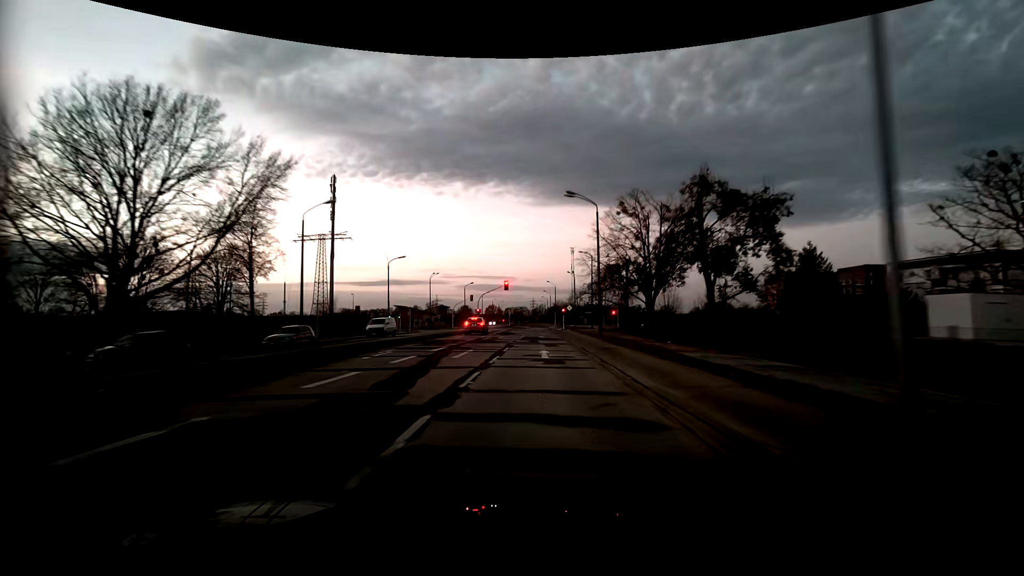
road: tertiary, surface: asphalt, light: Dusk
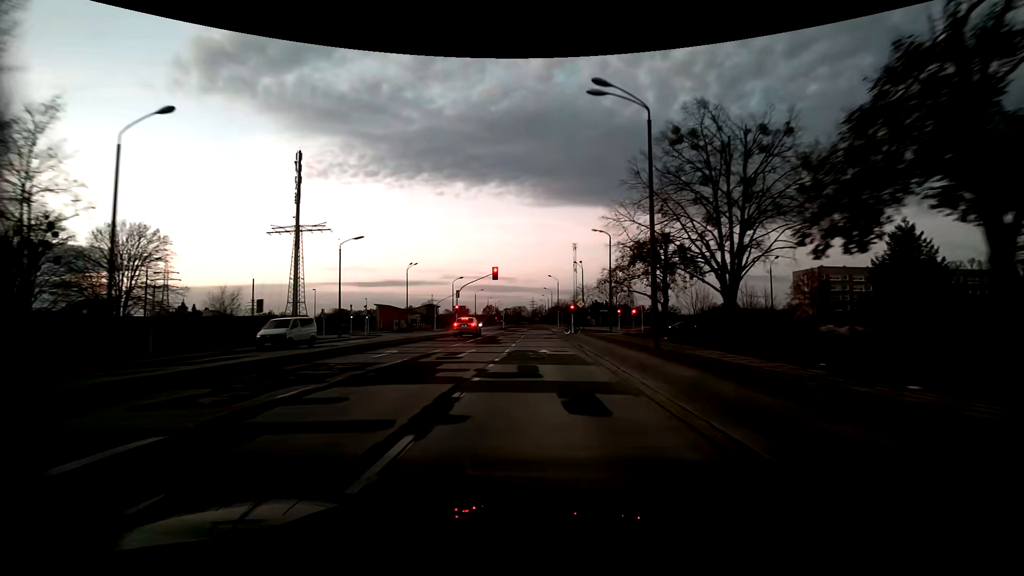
(-0.1, +18.9) m; 0°
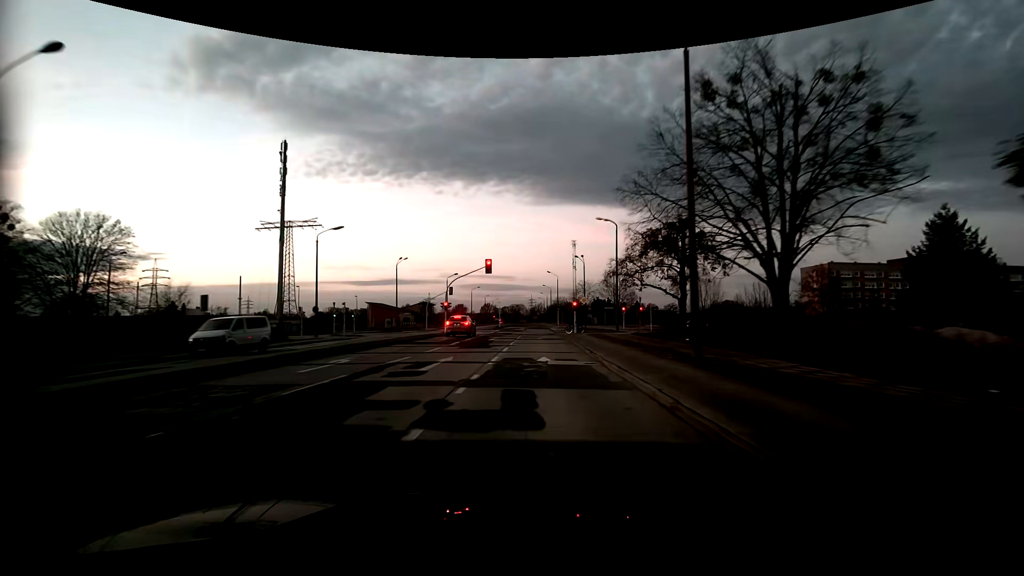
(0.0, +5.6) m; 0°
(0, +10) (0, +20) (0, +30) (0, +40) (0, +50) (0, +60) (0, +70) (0, +80) (0, +90) (0, +100) m
